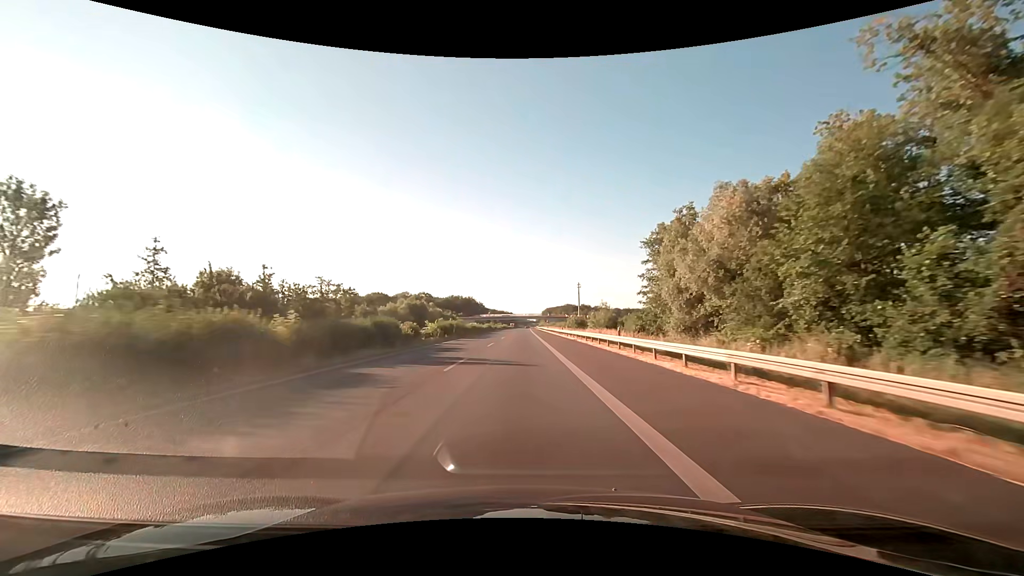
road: motorway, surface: asphalt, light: Day
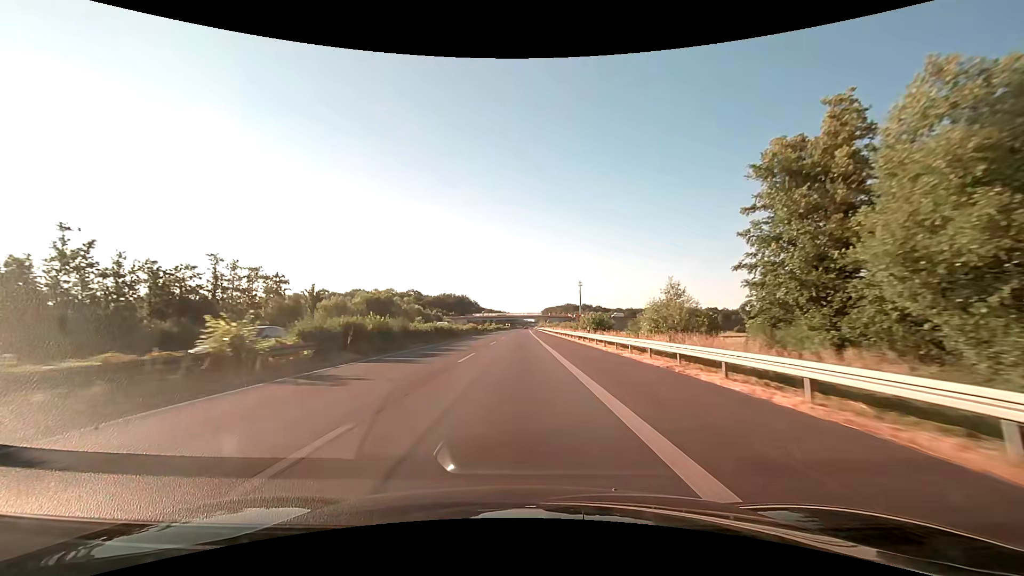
(+0.1, +31.6) m; 0°
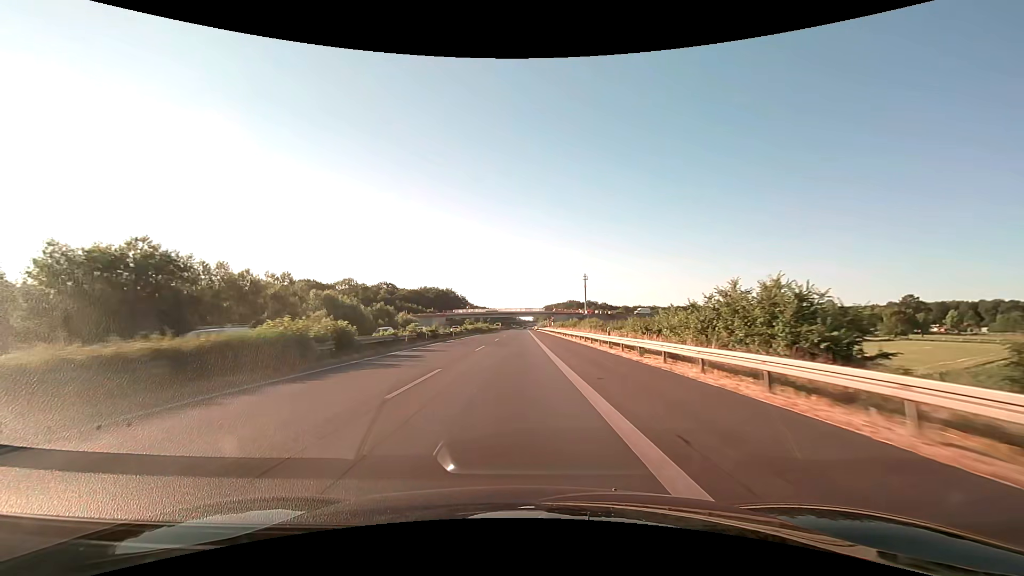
(+0.2, +63.2) m; 0°
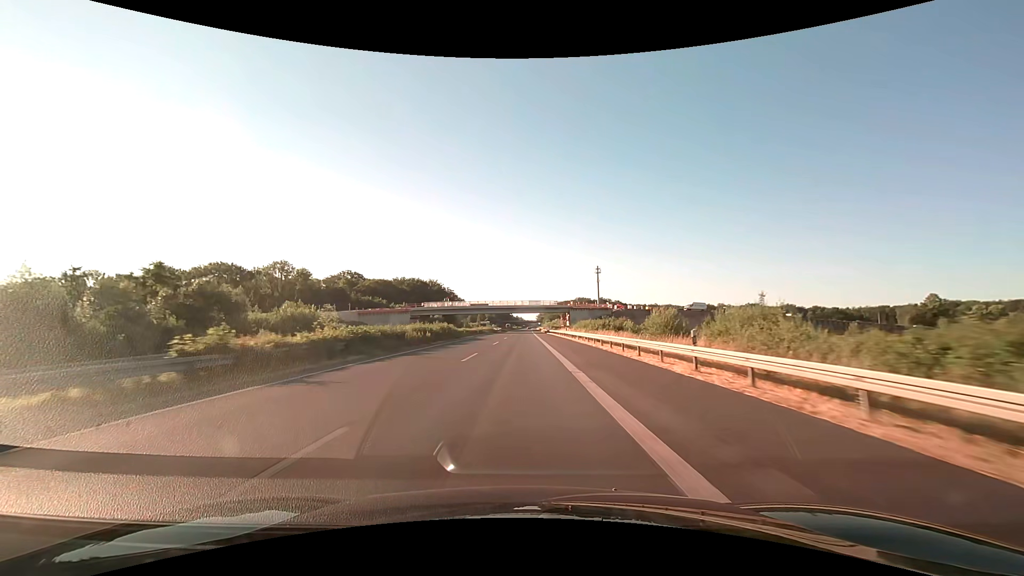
(-0.1, +63.2) m; 0°
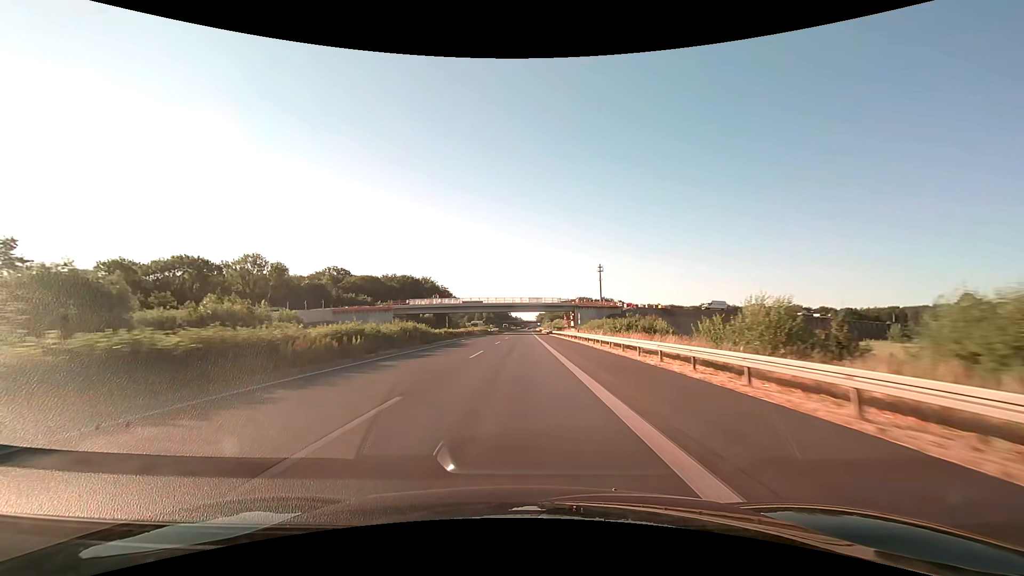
(0.0, +15.8) m; 0°
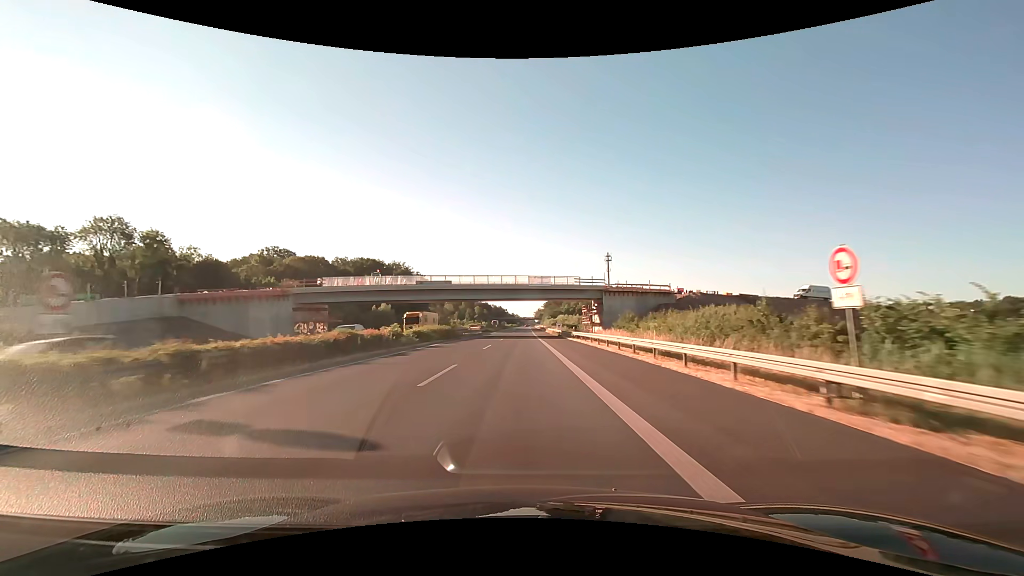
(+0.1, +47.4) m; 0°
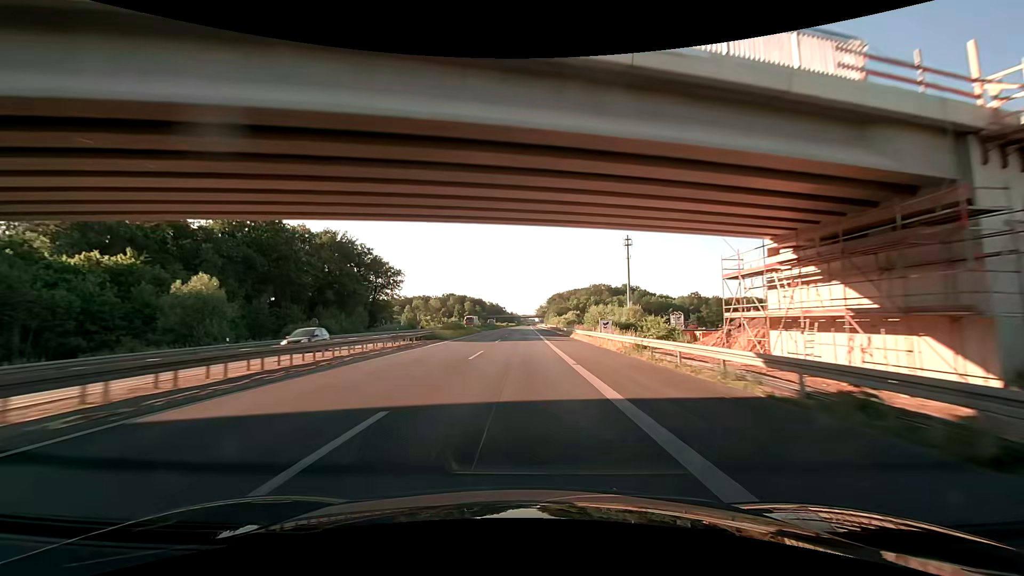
(0.0, +63.2) m; 0°
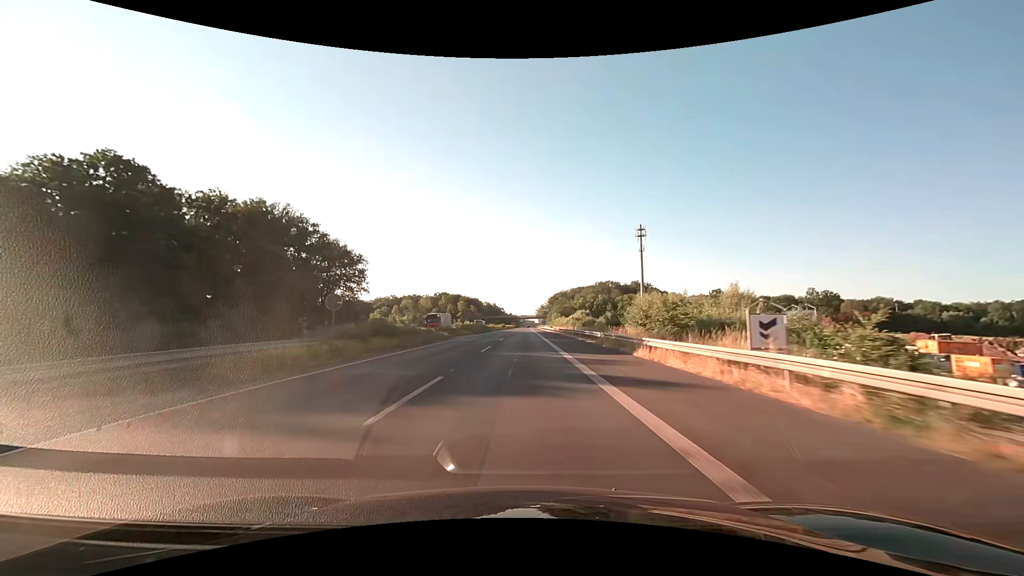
(0.0, +31.6) m; 0°
(0, +10) (0, +20) (0, +30) (0, +40) (0, +50) (0, +60) (0, +70) (0, +80) (0, +90) (0, +100) m
